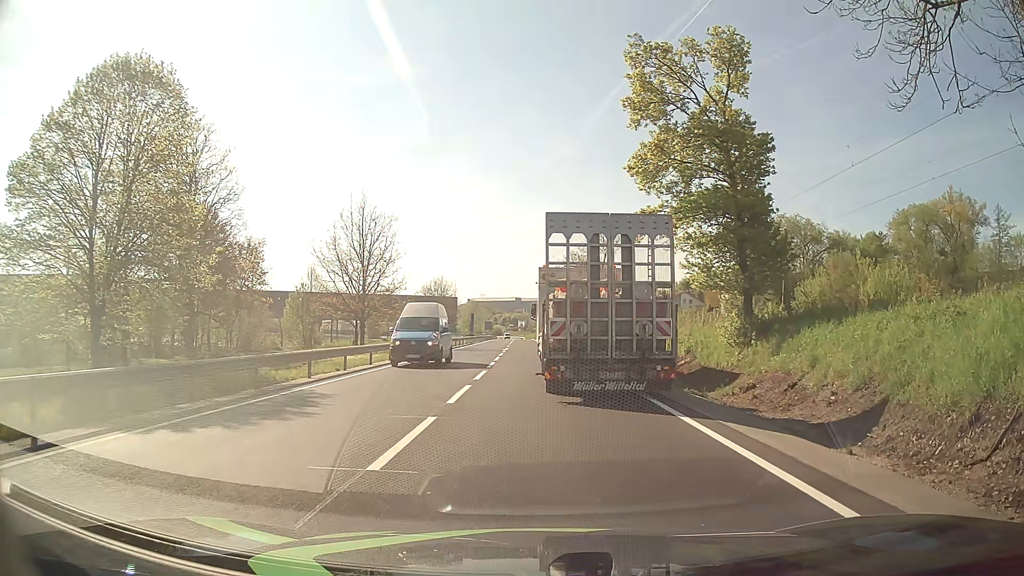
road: primary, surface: asphalt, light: Day
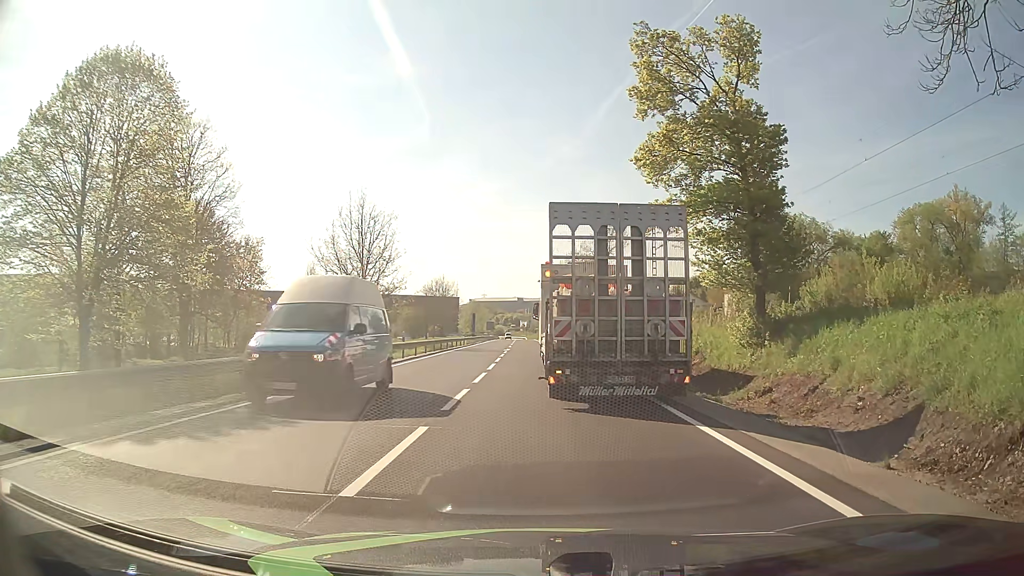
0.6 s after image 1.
(0.0, +1.1) m; 0°
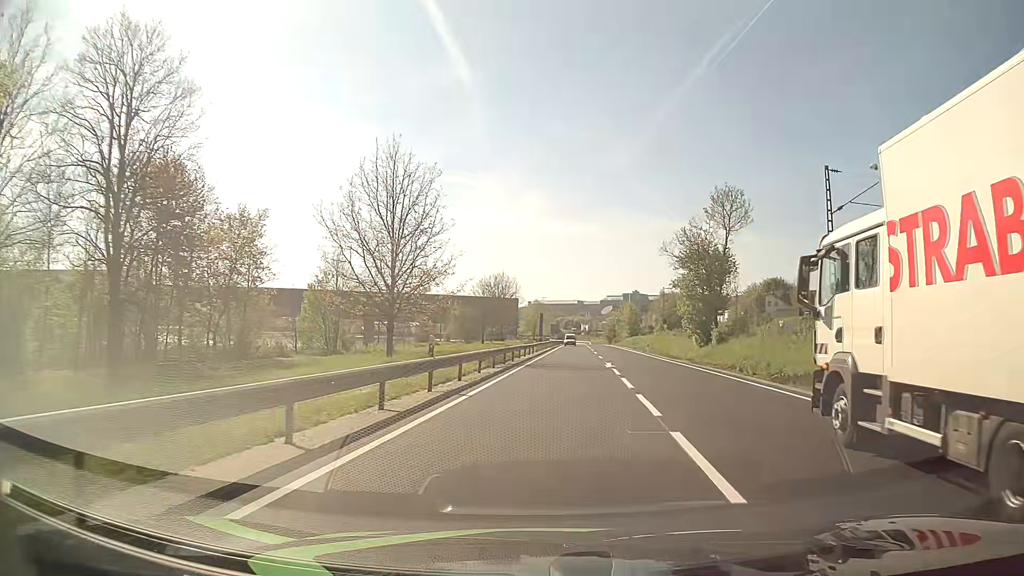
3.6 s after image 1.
(-2.9, +19.0) m; -5°
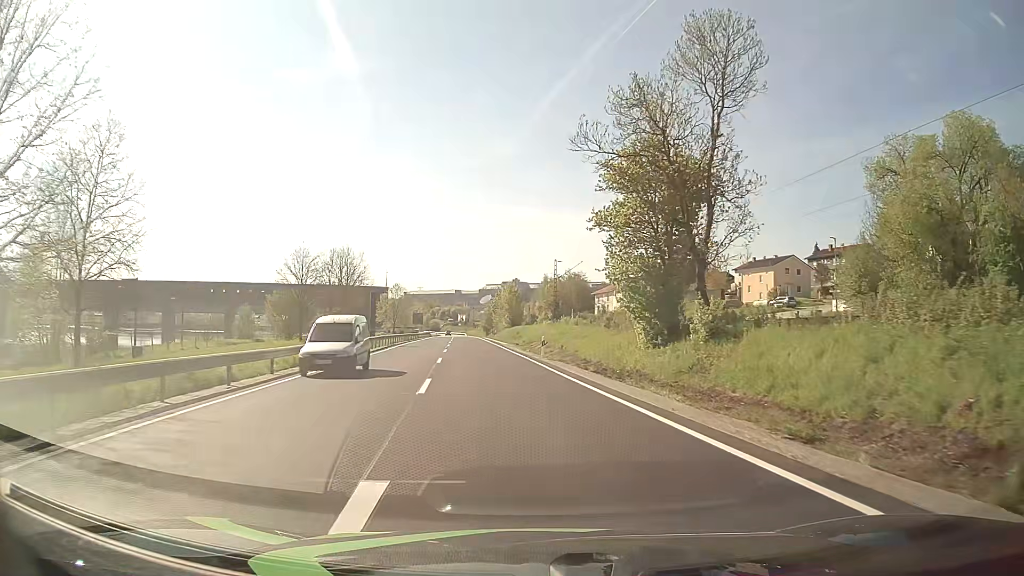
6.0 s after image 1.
(+3.8, +28.3) m; +10°
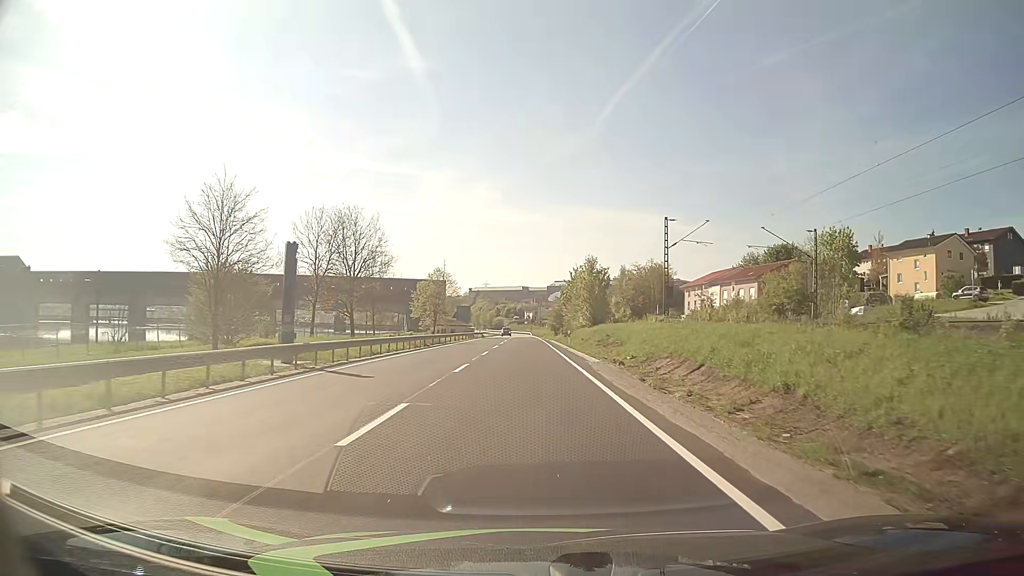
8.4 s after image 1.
(-1.9, +30.6) m; -6°
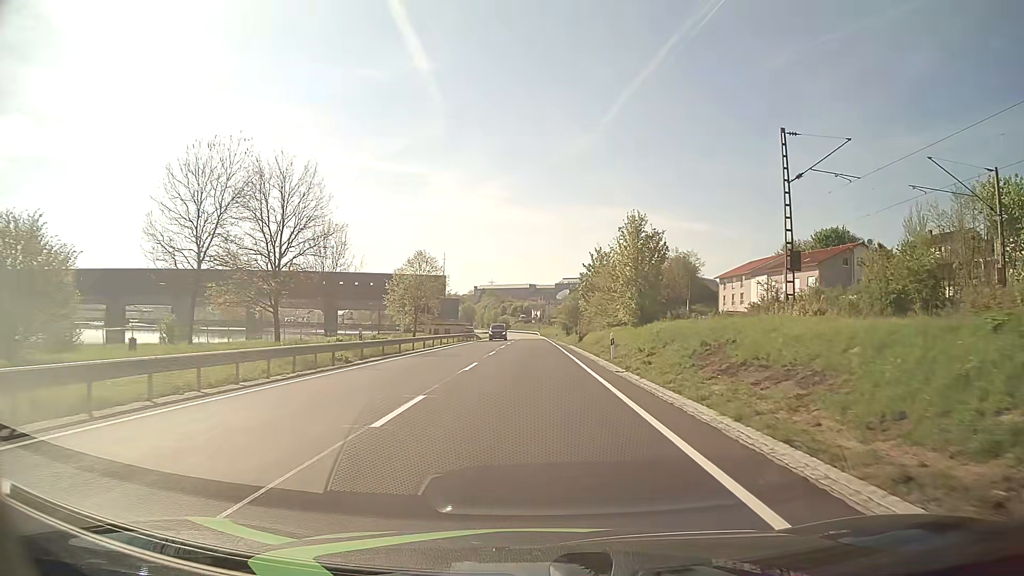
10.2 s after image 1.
(-0.1, +23.0) m; -1°
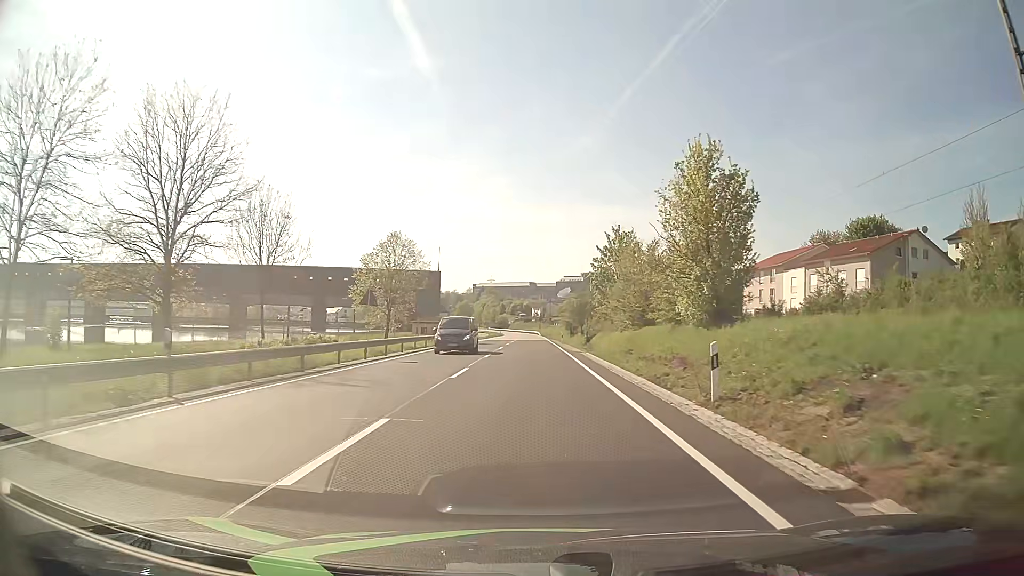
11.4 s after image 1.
(0.0, +15.3) m; 0°
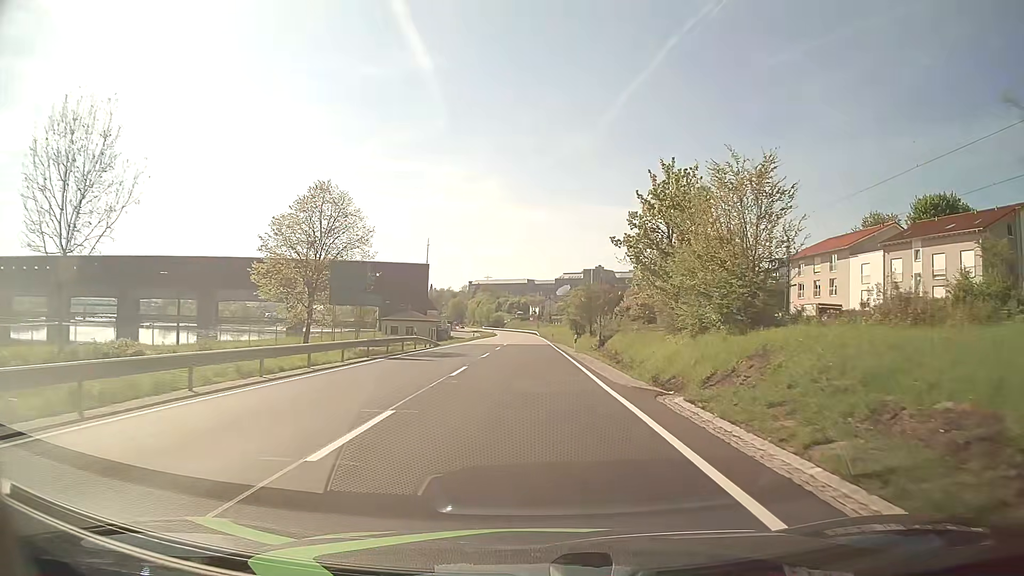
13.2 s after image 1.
(0.0, +23.0) m; 0°
(0, +10) (0, +20) (0, +30) (0, +40) (0, +50) (0, +60) (0, +70) (0, +80) (0, +90) (0, +100) m
